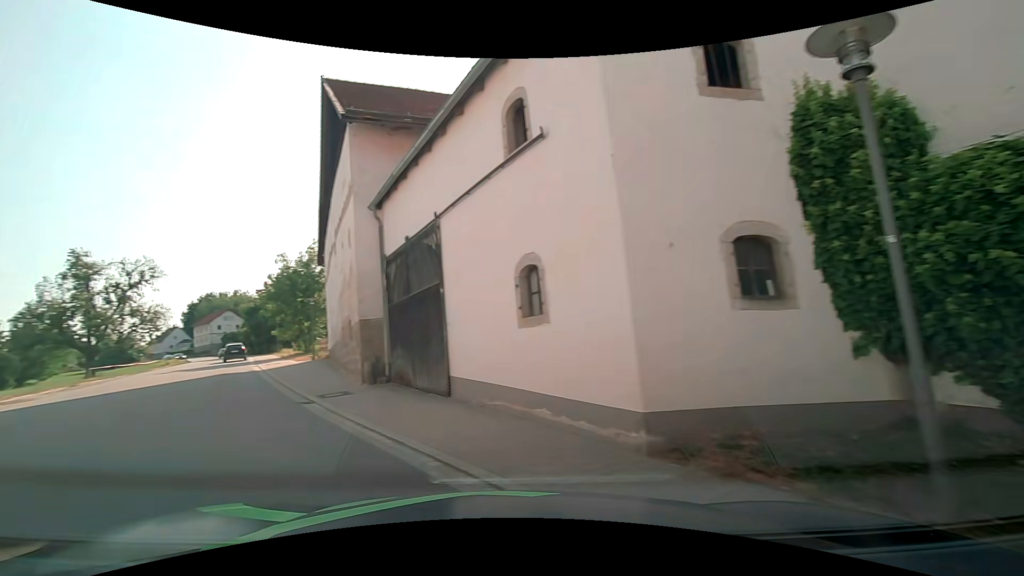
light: Day
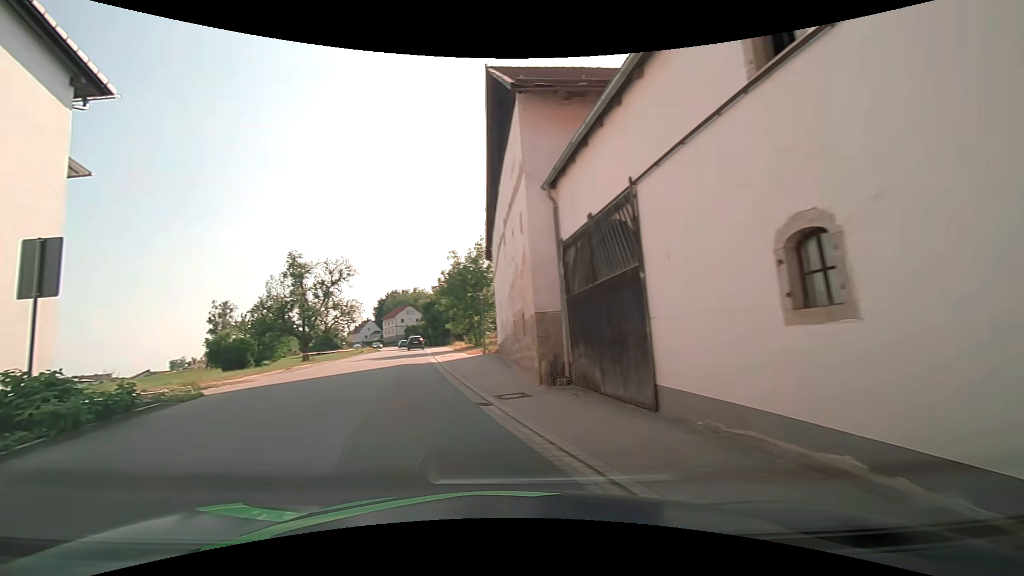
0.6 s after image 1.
(-0.4, +2.2) m; -18°
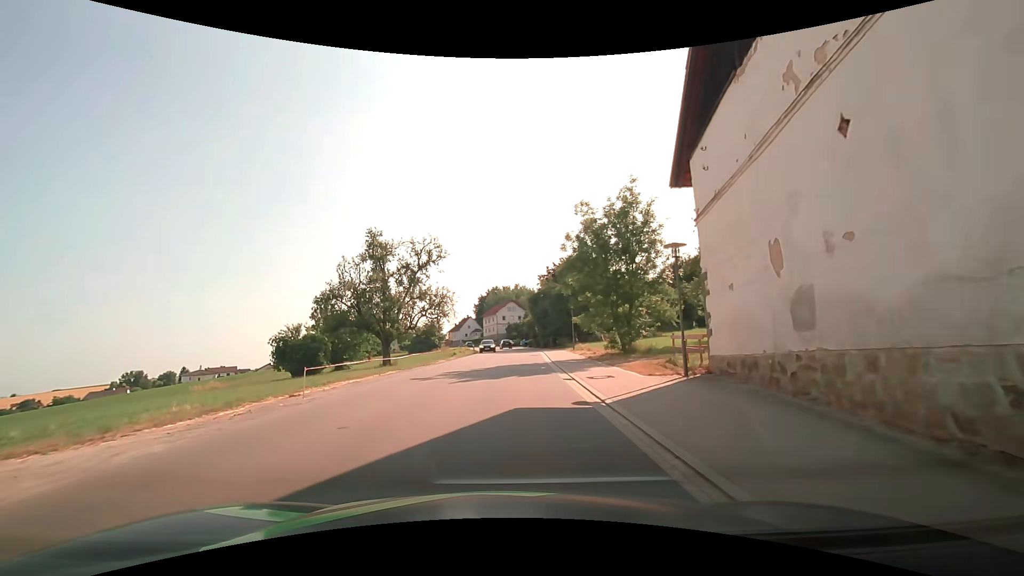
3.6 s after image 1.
(-2.8, +16.7) m; -10°
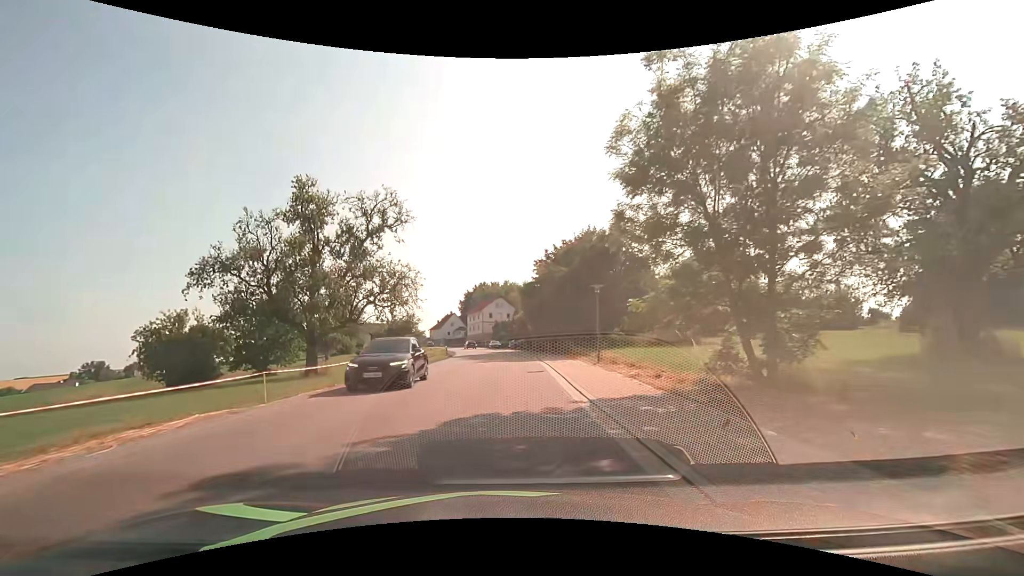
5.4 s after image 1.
(+0.5, +16.0) m; +3°
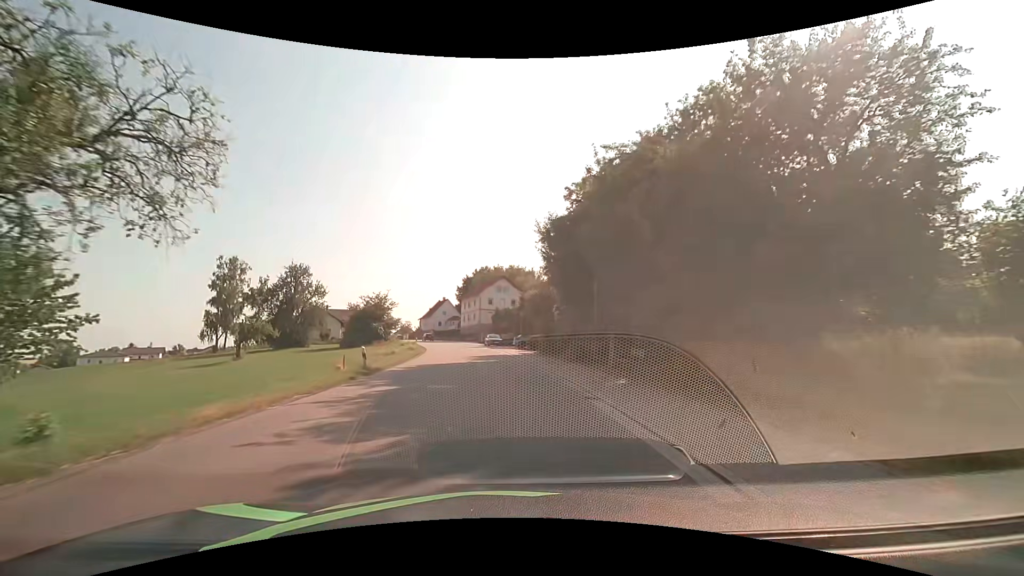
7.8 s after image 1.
(-0.4, +28.1) m; -1°
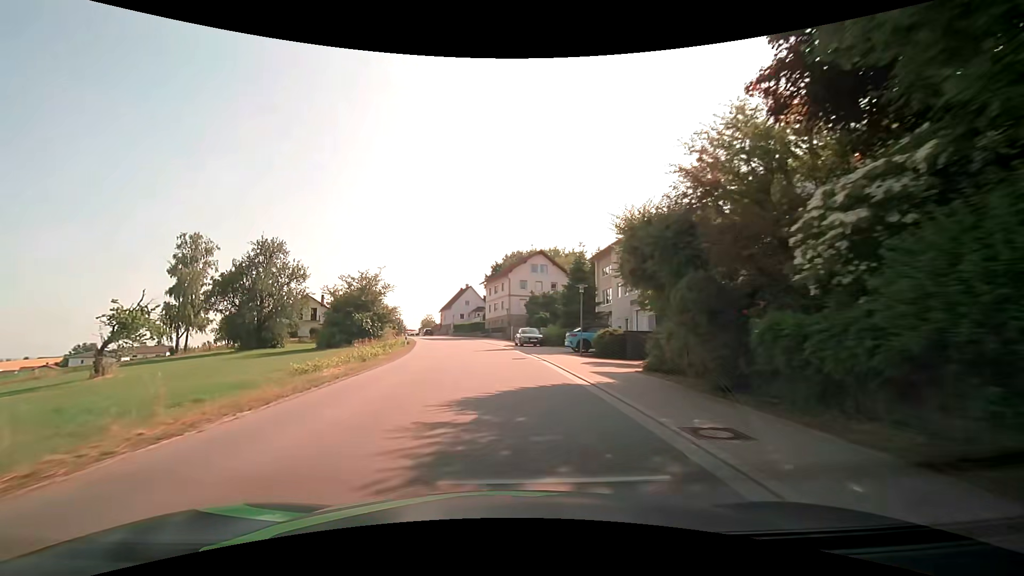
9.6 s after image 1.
(-0.7, +23.7) m; -4°
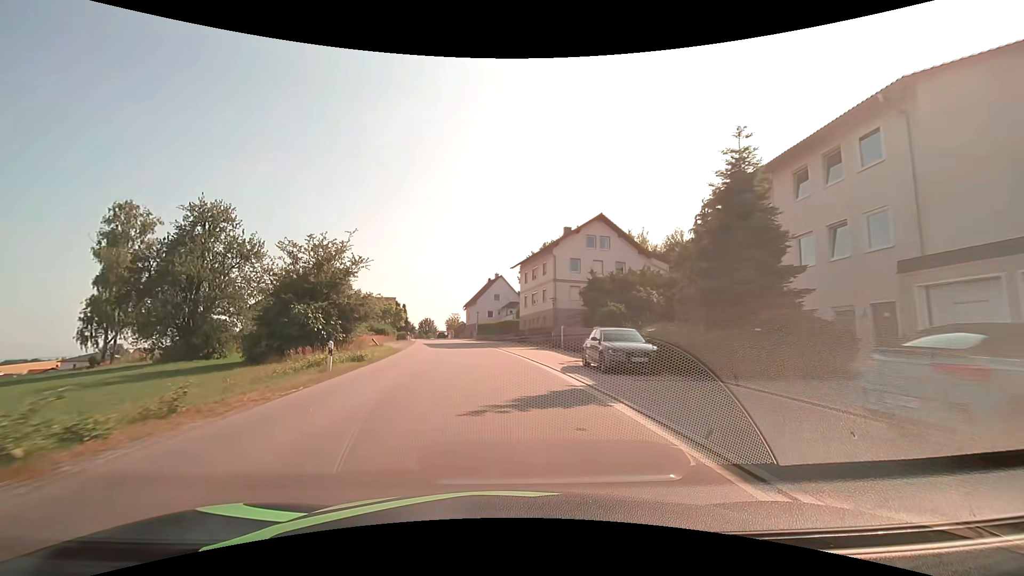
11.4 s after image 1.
(-0.6, +22.6) m; -4°
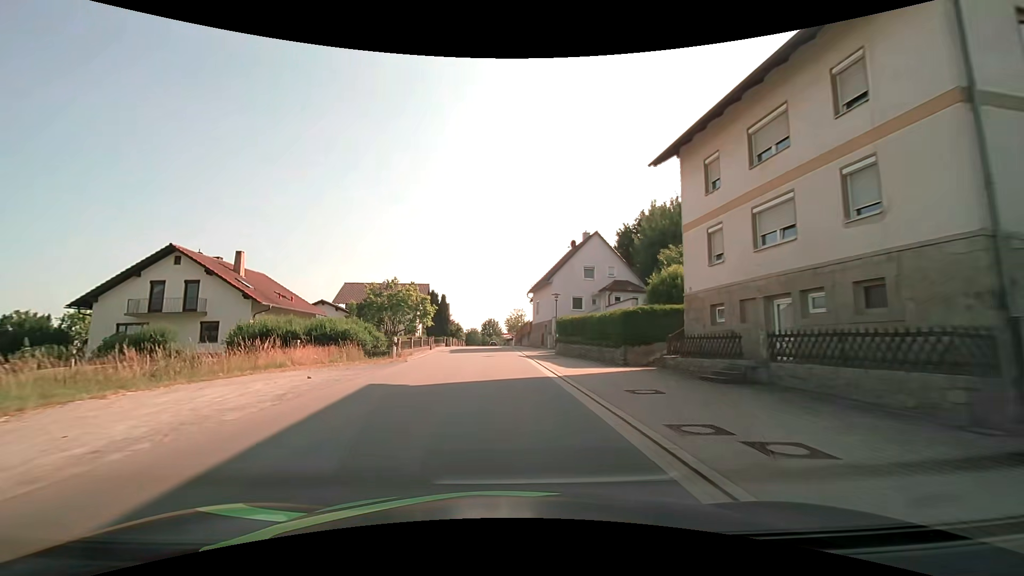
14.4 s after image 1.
(-2.7, +36.9) m; -8°
(0, +10) (0, +20) (-1, +30) (-1, +40) (-1, +50) (-1, +60) (-2, +70) (-2, +80) (-2, +90) (-3, +100) m
